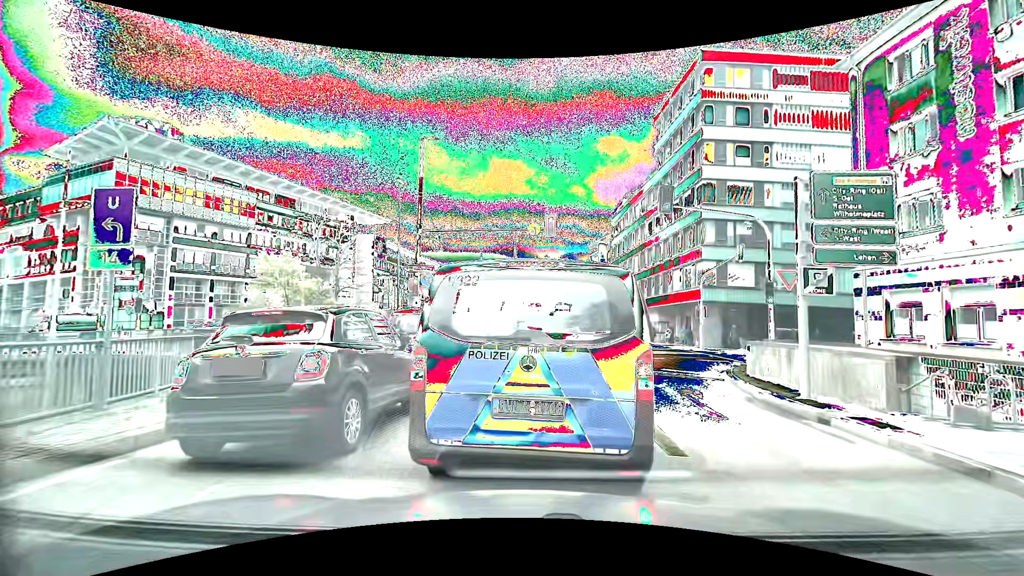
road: primary_link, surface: asphalt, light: Day
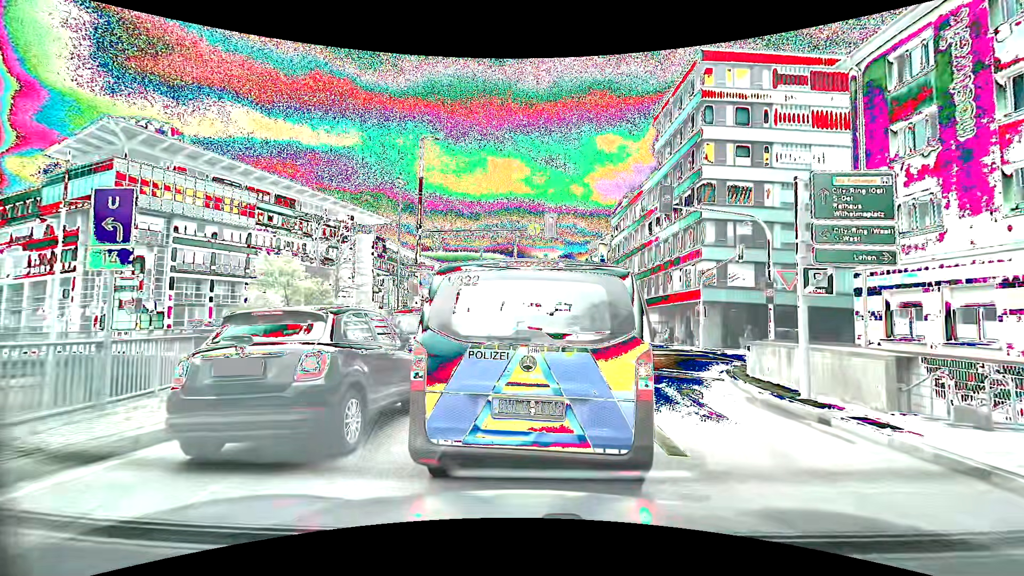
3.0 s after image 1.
(0.0, 0.0) m; 0°
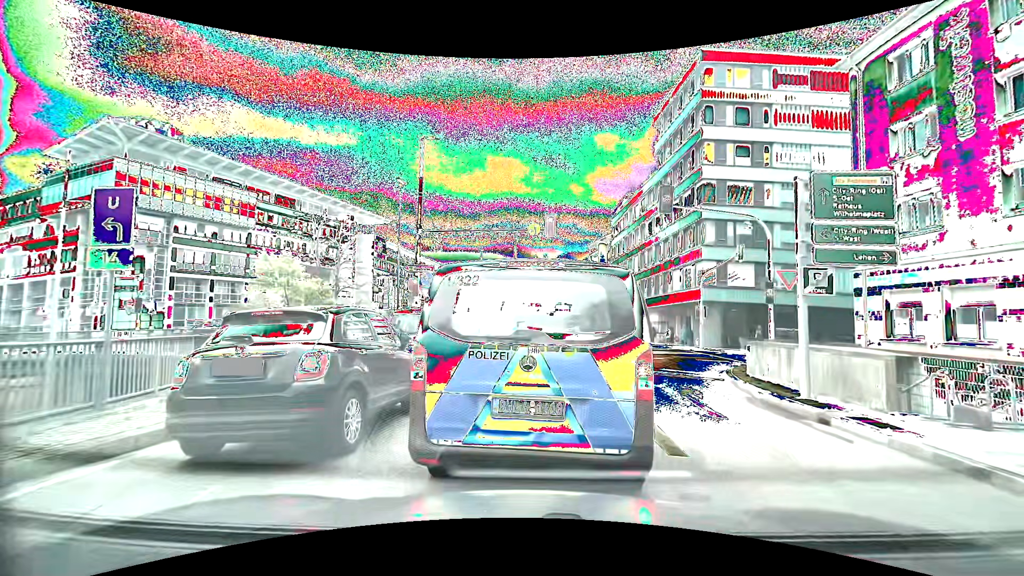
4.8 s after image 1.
(0.0, 0.0) m; 0°
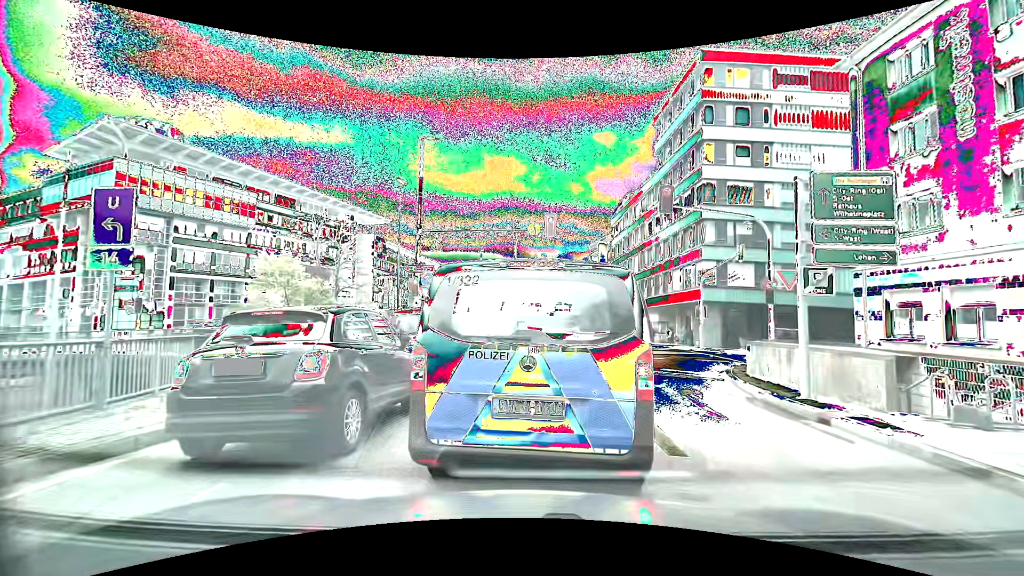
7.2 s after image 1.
(0.0, 0.0) m; 0°
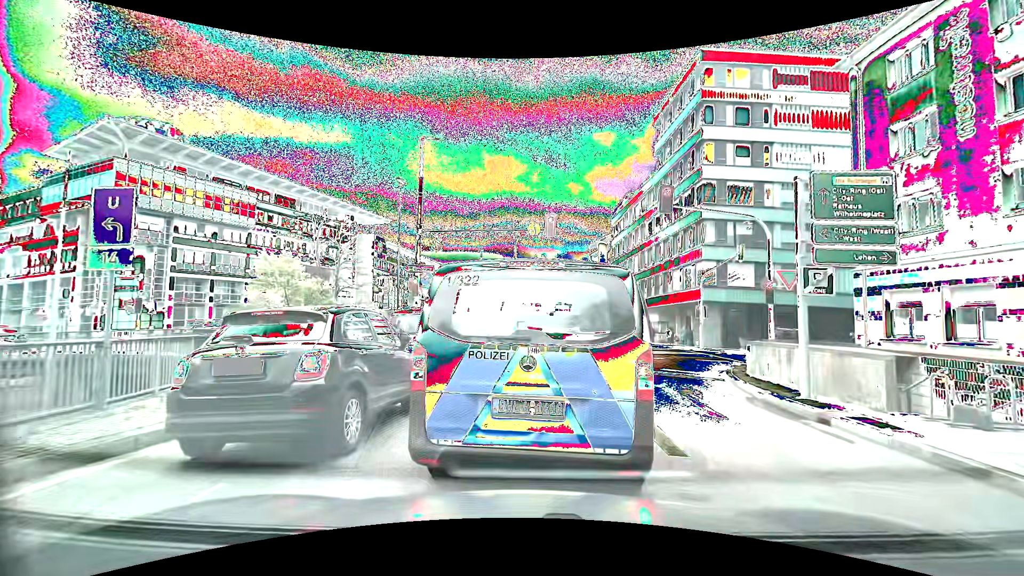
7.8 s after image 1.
(0.0, 0.0) m; 0°
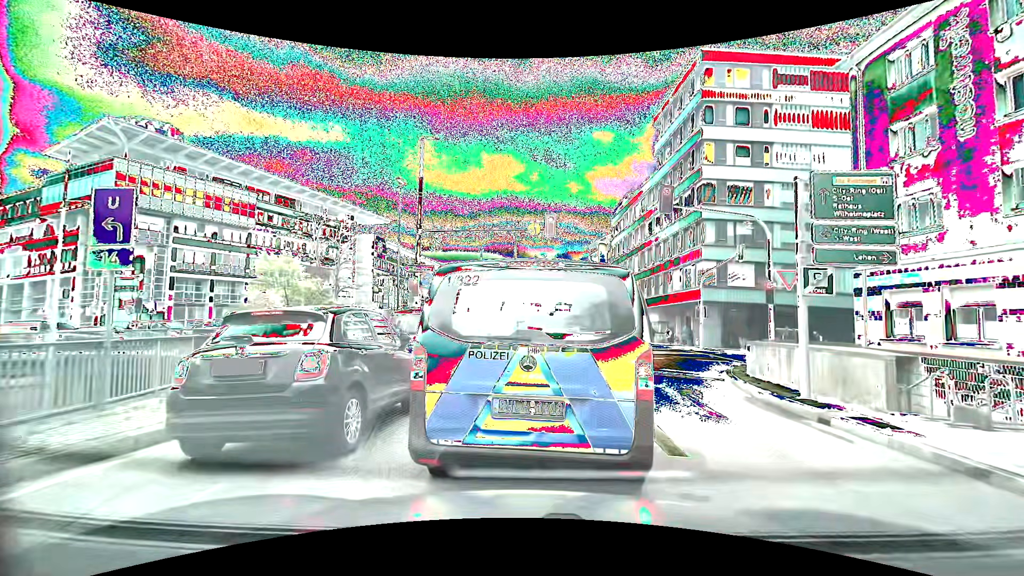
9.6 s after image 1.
(0.0, 0.0) m; 0°
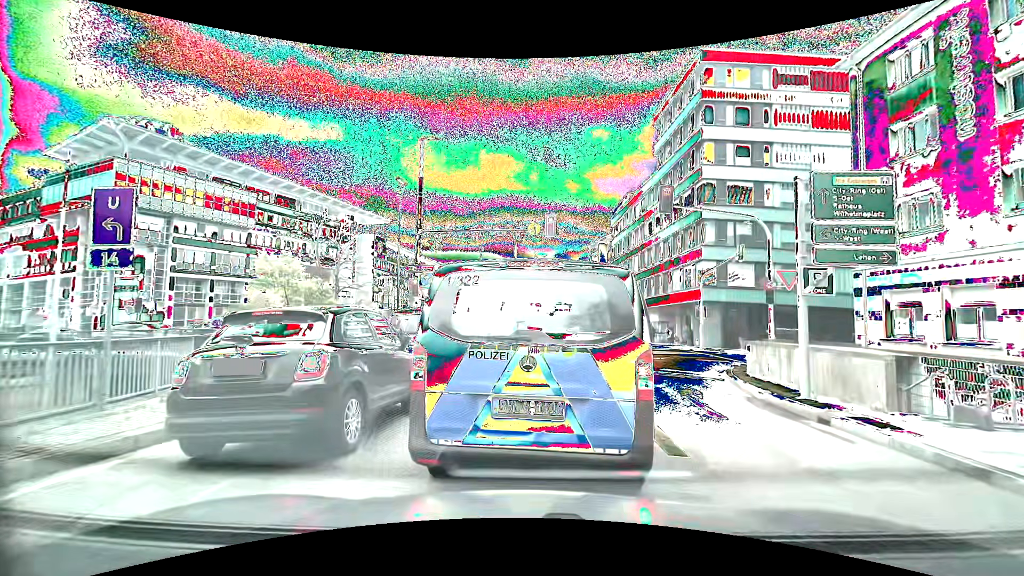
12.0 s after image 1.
(0.0, 0.0) m; 0°
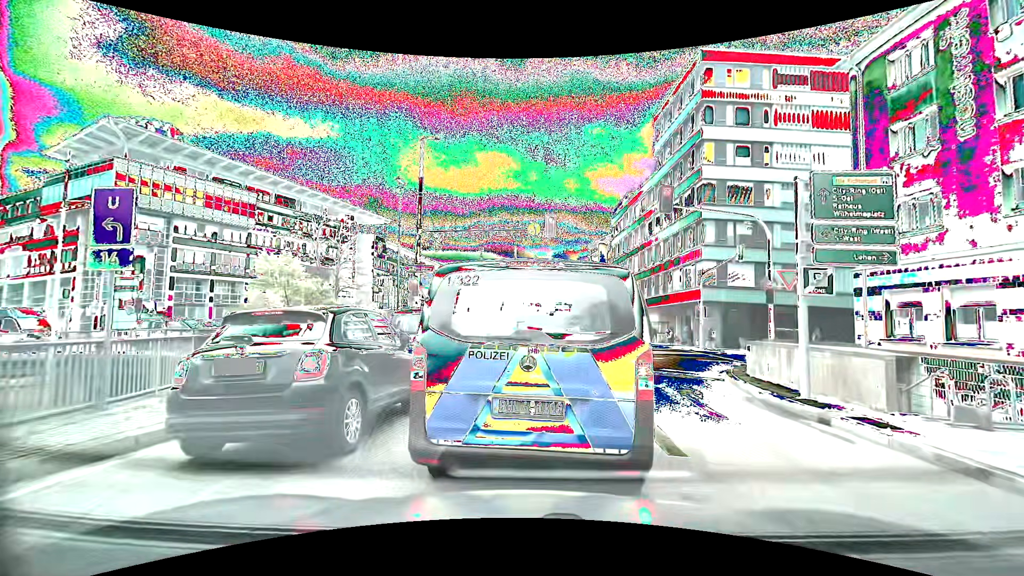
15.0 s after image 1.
(0.0, 0.0) m; 0°
